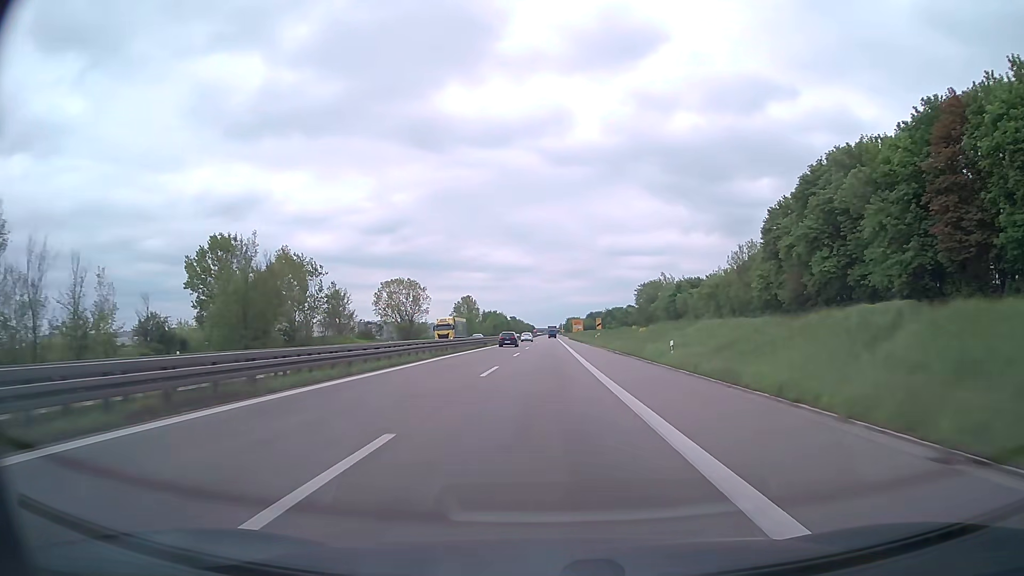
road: trunk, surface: asphalt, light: Day
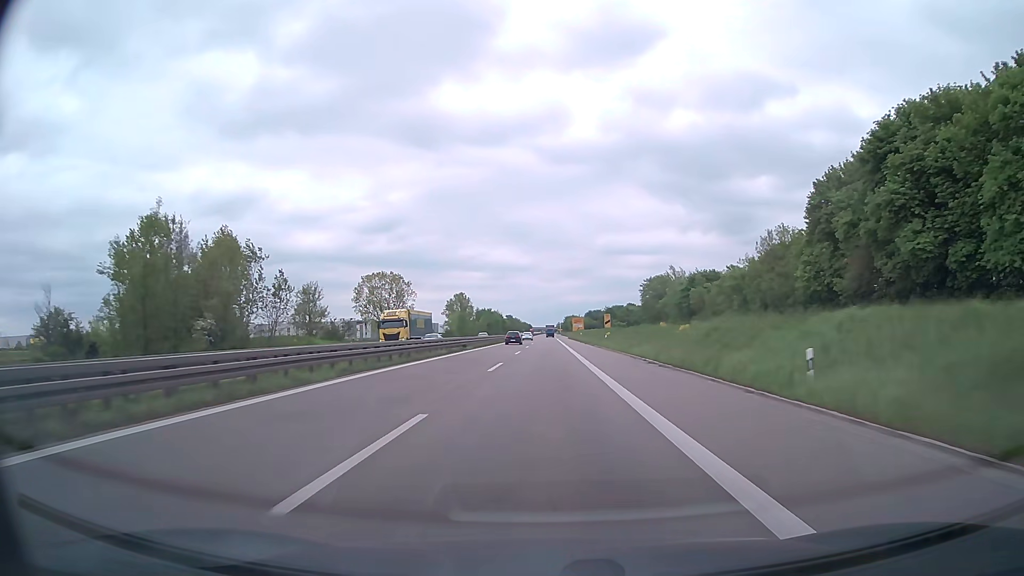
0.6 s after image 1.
(0.0, +16.0) m; 0°
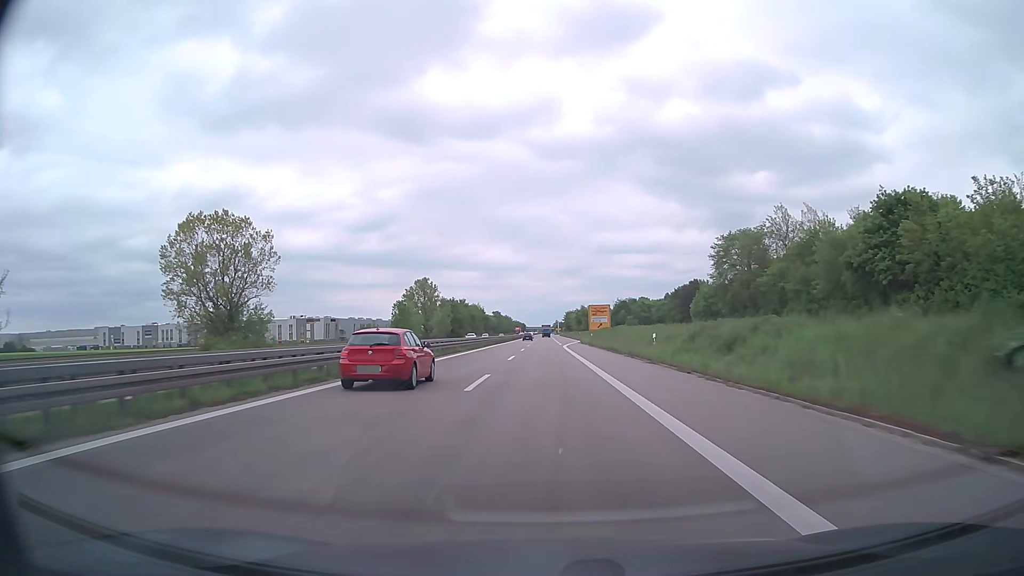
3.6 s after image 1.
(+0.3, +80.0) m; 0°
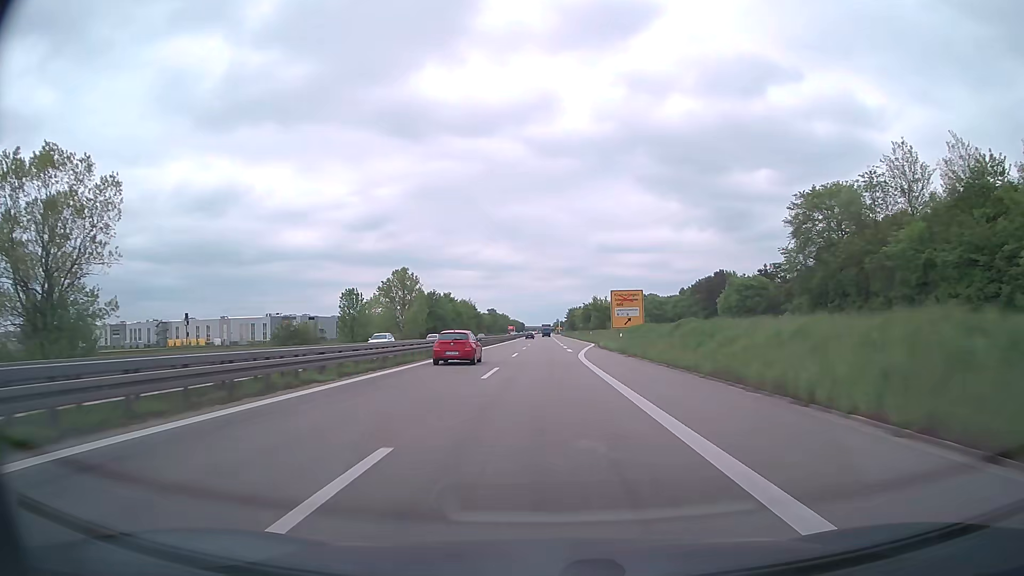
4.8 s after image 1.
(0.0, +32.0) m; 0°
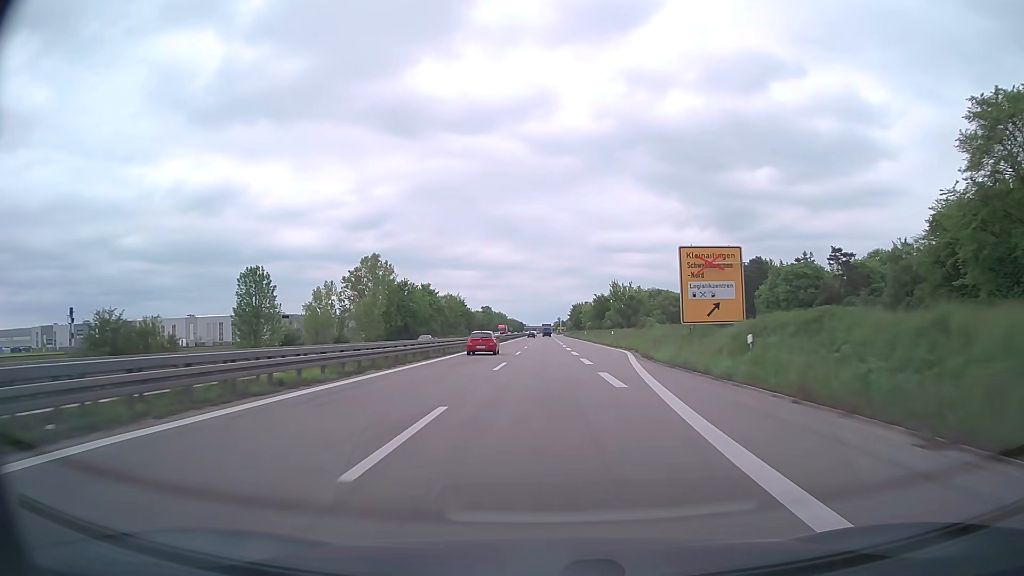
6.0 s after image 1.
(0.0, +32.0) m; 0°
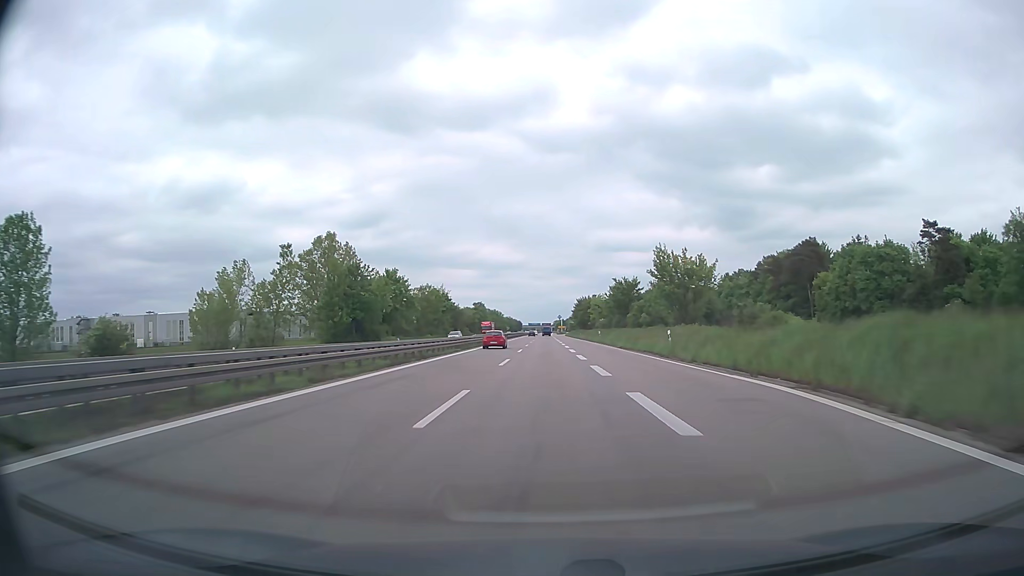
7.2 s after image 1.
(0.0, +32.0) m; 0°
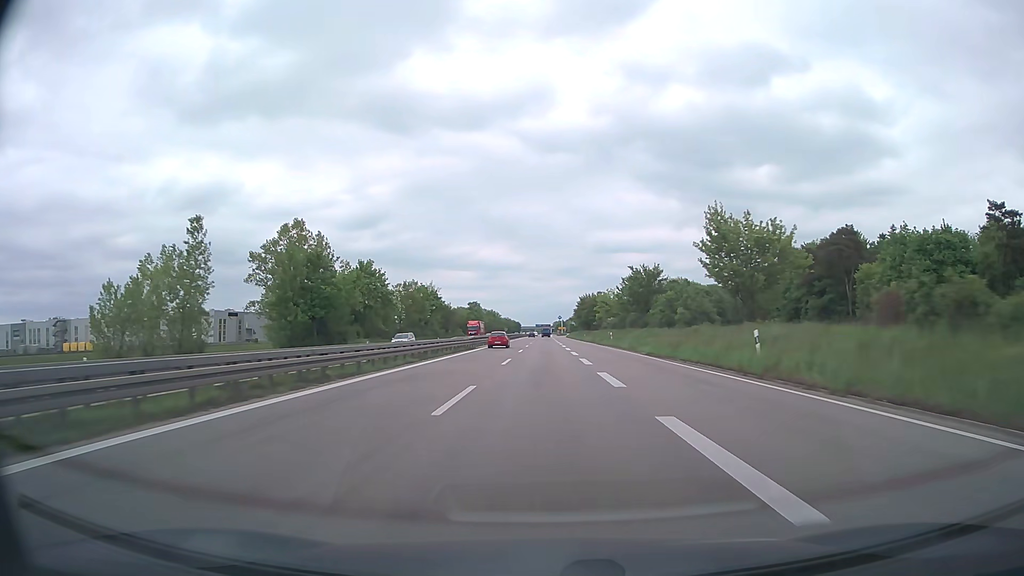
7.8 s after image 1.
(0.0, +16.0) m; 0°
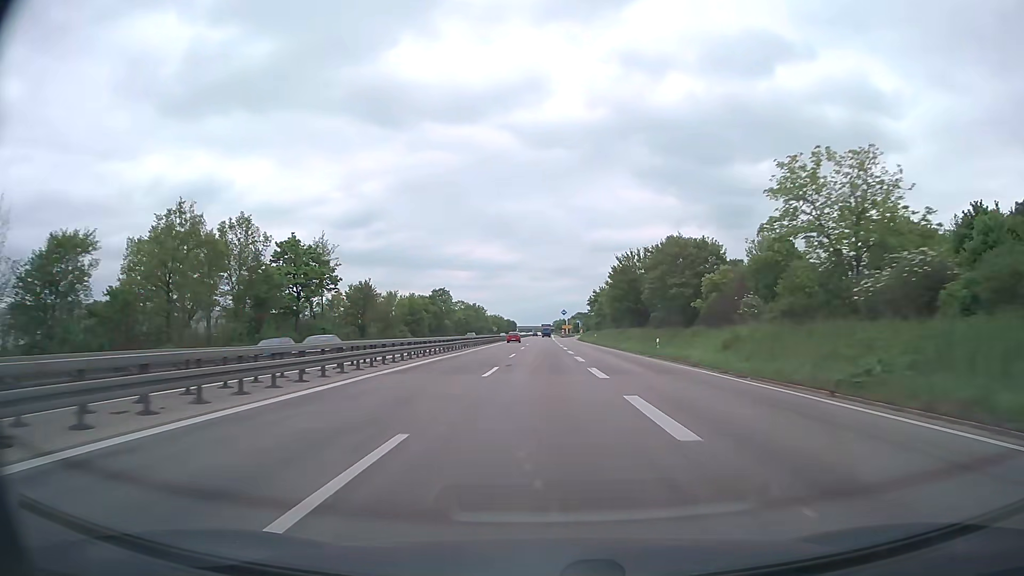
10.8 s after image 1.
(+0.1, +79.9) m; 0°
(0, +10) (0, +20) (0, +30) (0, +40) (0, +50) (0, +60) (0, +70) (0, +80) (0, +90) (0, +100) m
